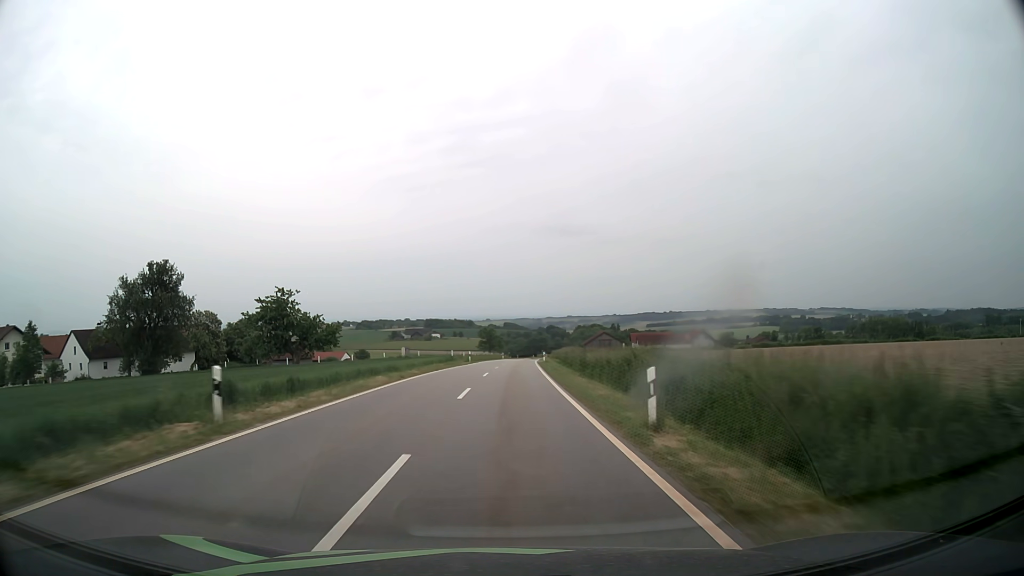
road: tertiary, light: Day
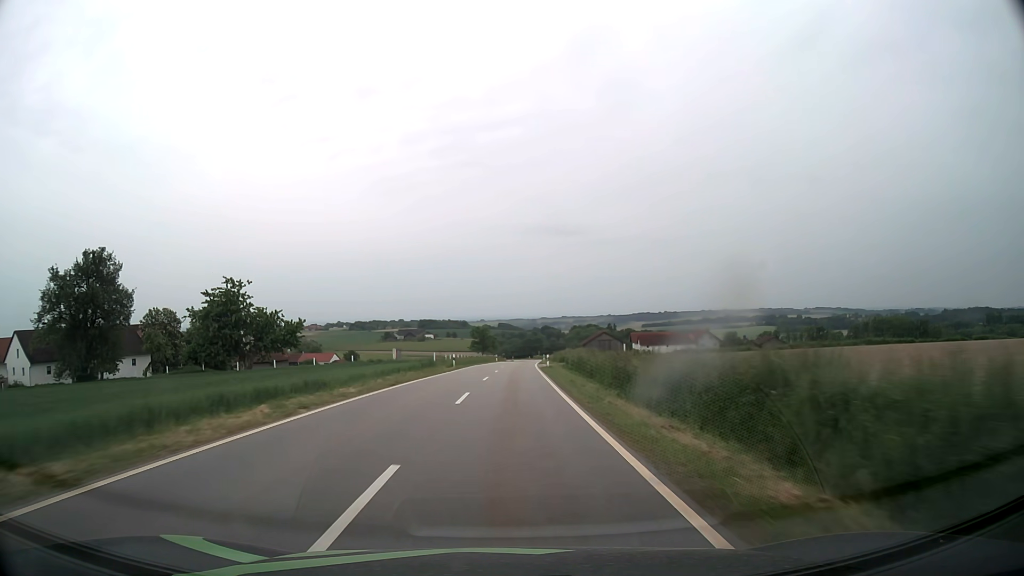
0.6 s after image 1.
(0.0, +12.8) m; 0°
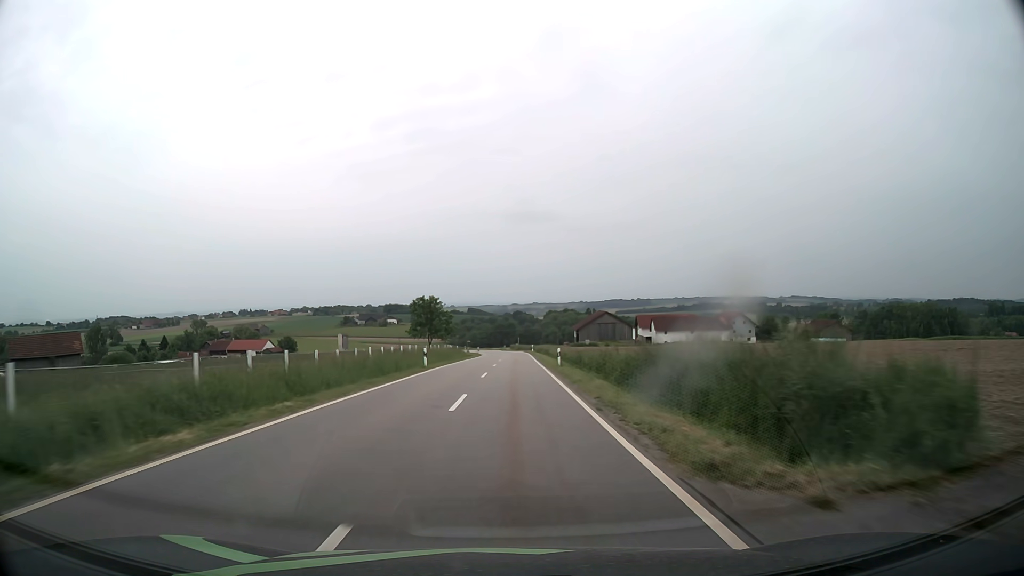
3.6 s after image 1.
(+1.2, +63.2) m; +2°
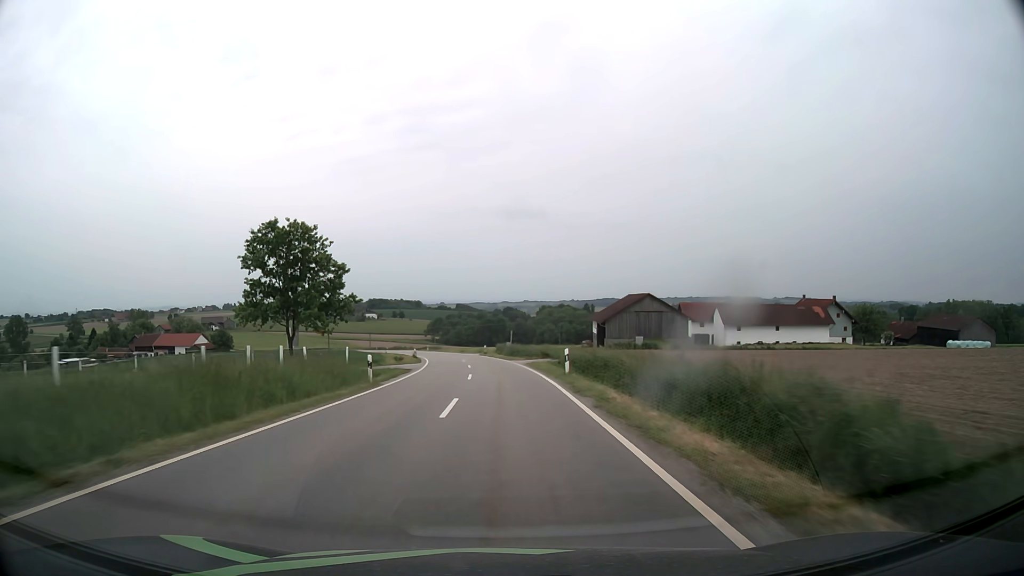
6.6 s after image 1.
(+1.0, +61.8) m; +1°
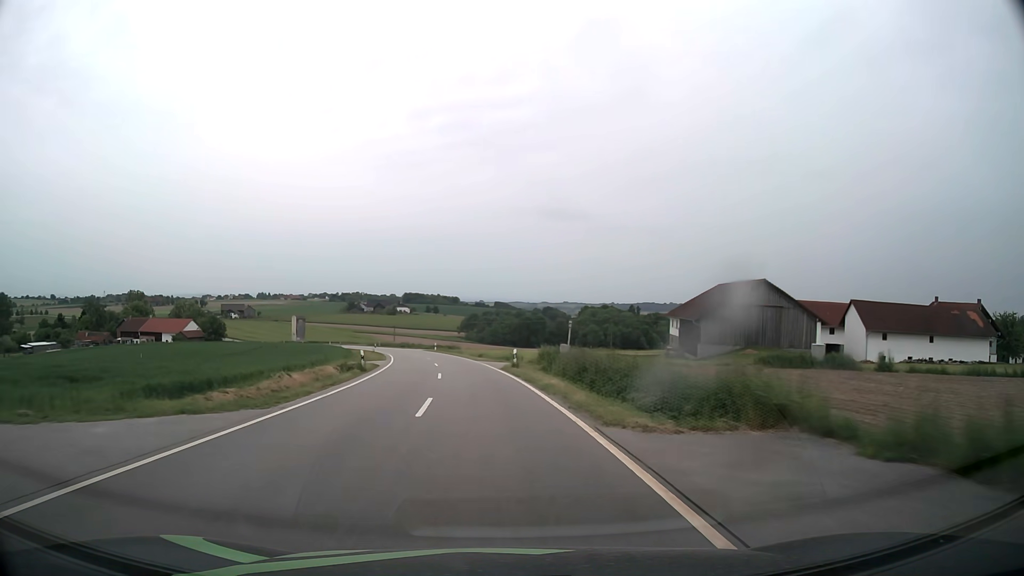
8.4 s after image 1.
(-0.6, +36.5) m; -3°
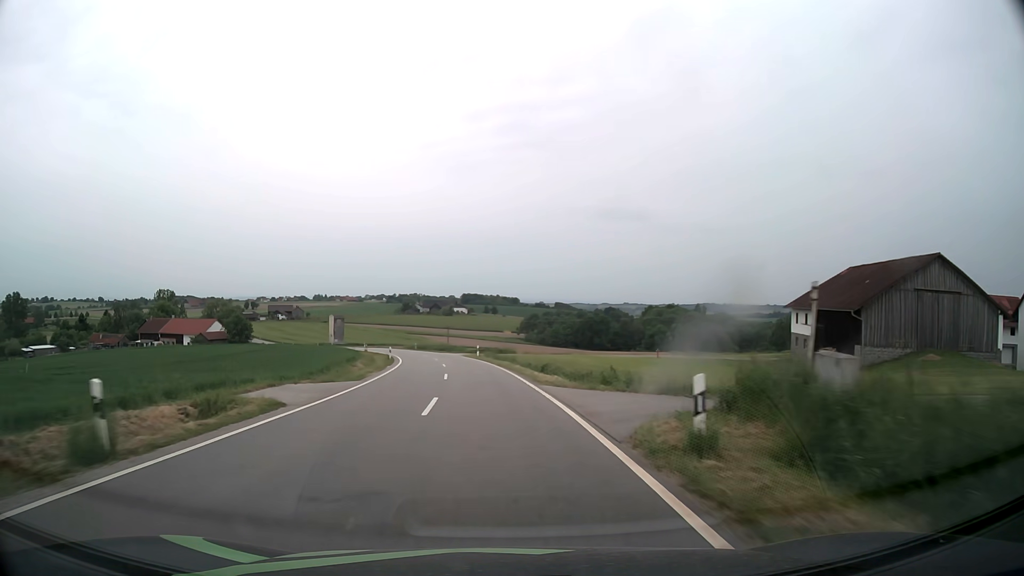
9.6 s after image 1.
(-0.9, +24.0) m; -4°
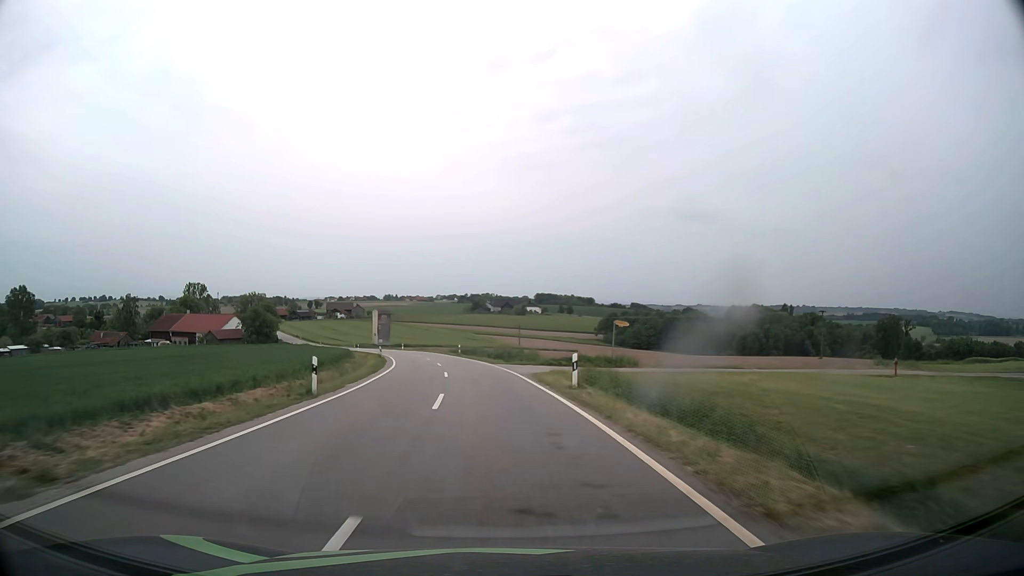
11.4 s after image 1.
(-2.3, +35.6) m; -7°
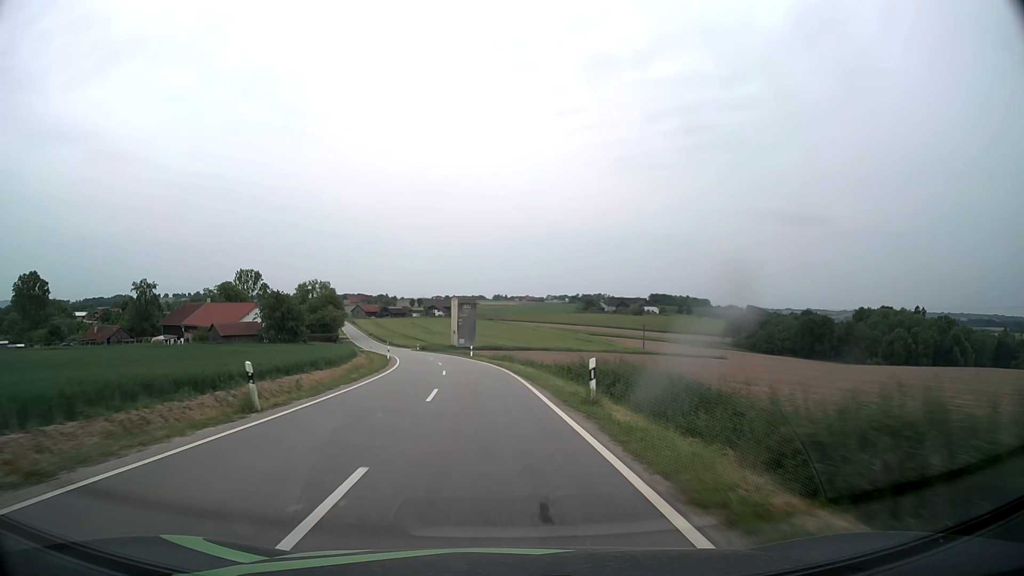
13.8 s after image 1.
(-3.5, +46.6) m; -9°
(0, +10) (-1, +20) (-2, +30) (-3, +40) (-4, +50) (-6, +60) (-8, +69) (-11, +79) (-13, +89) (-16, +98) m
